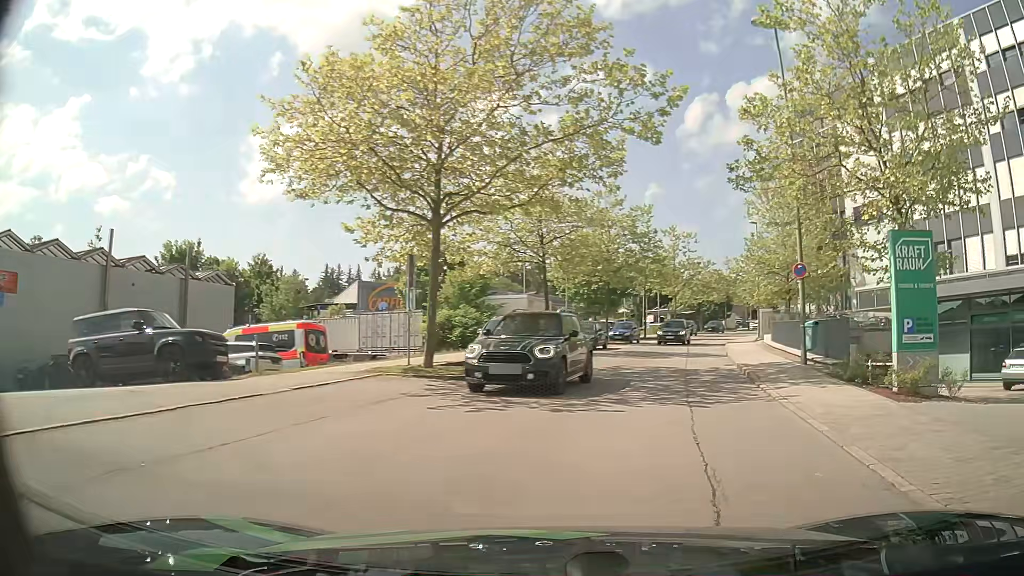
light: Day
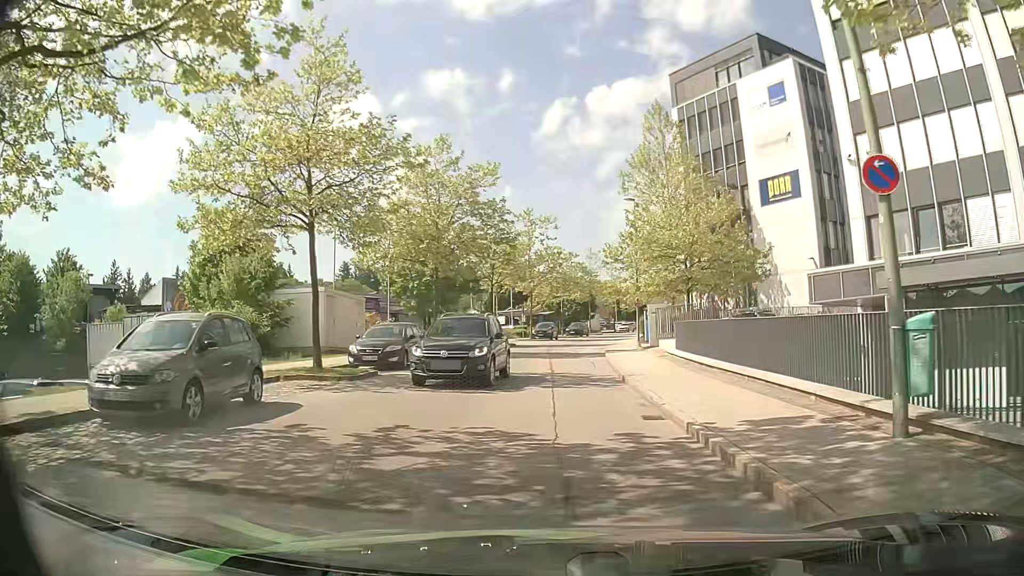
(+2.0, +12.6) m; +12°
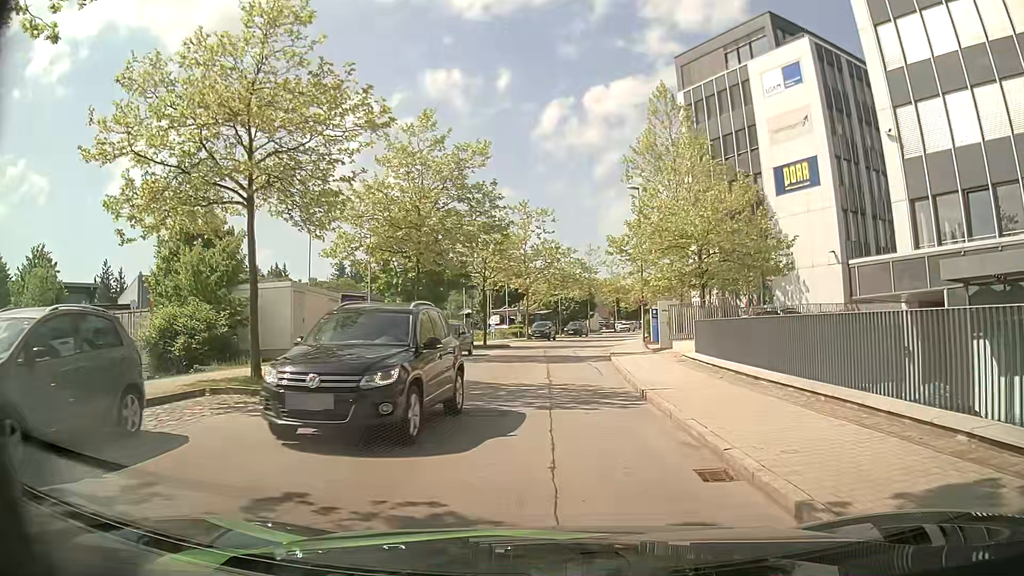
(0.0, +3.9) m; +1°
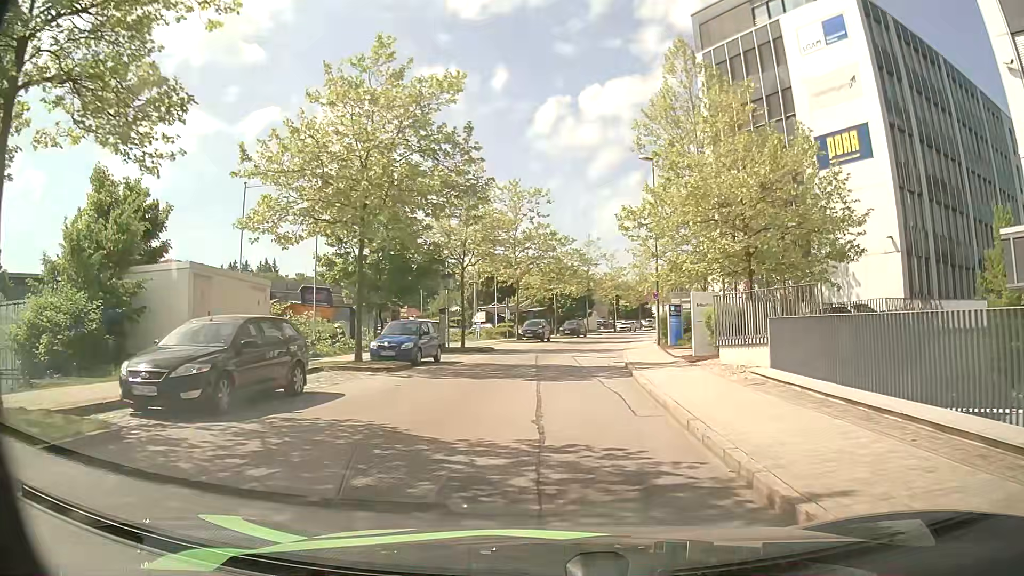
(0.0, +8.1) m; 0°
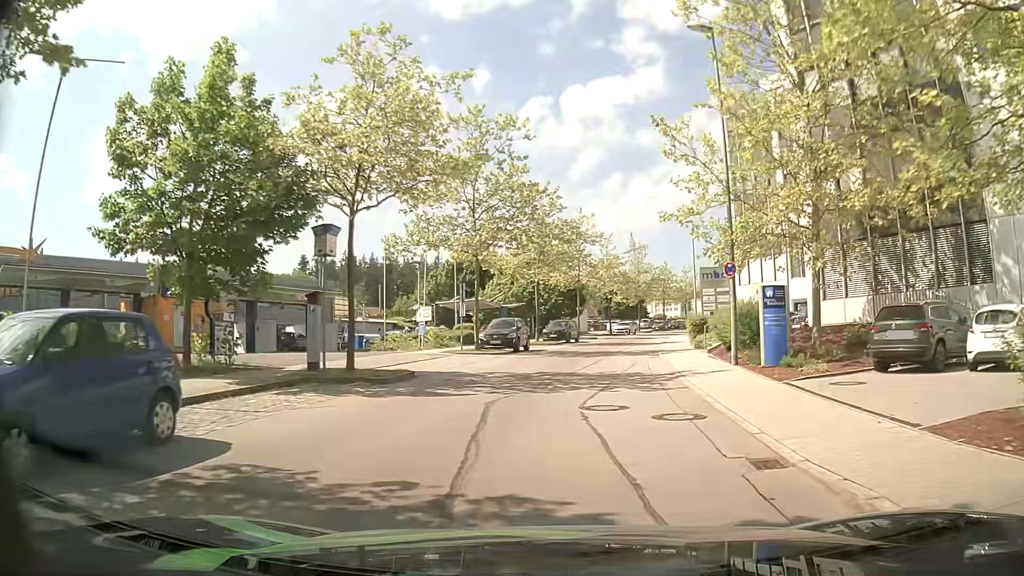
(+0.2, +17.6) m; +2°
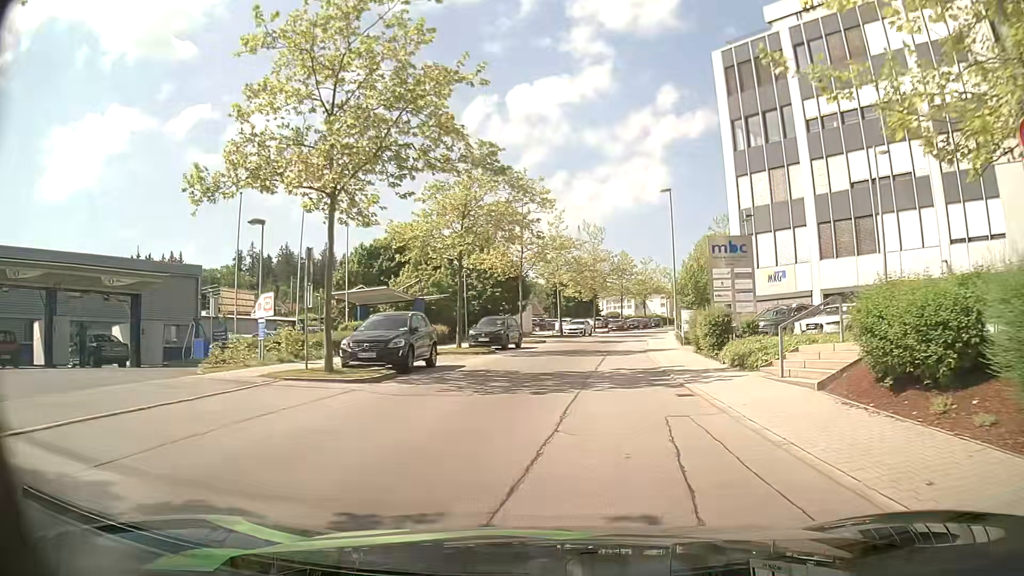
(+0.5, +14.5) m; +4°
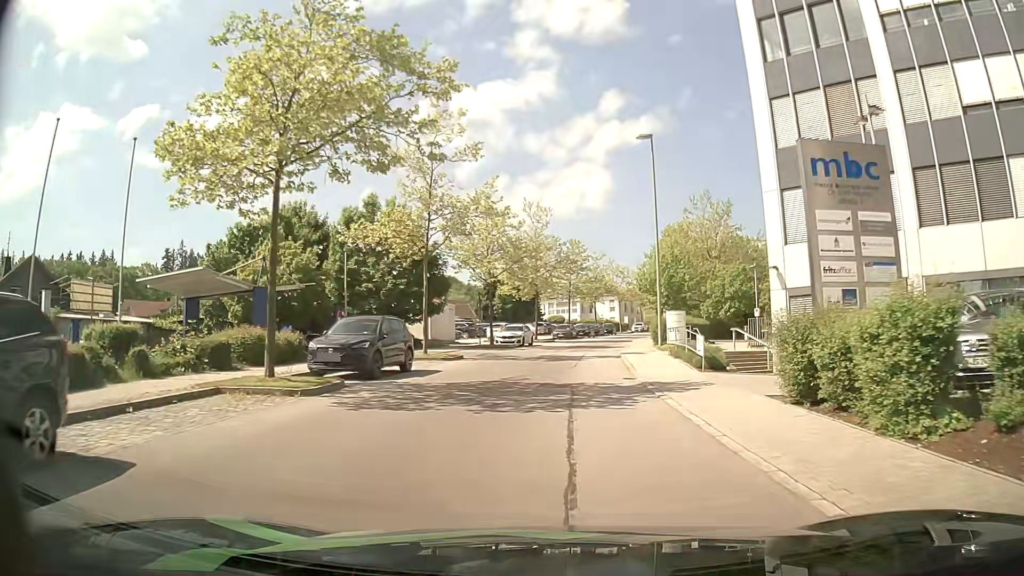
(+0.7, +15.3) m; +5°
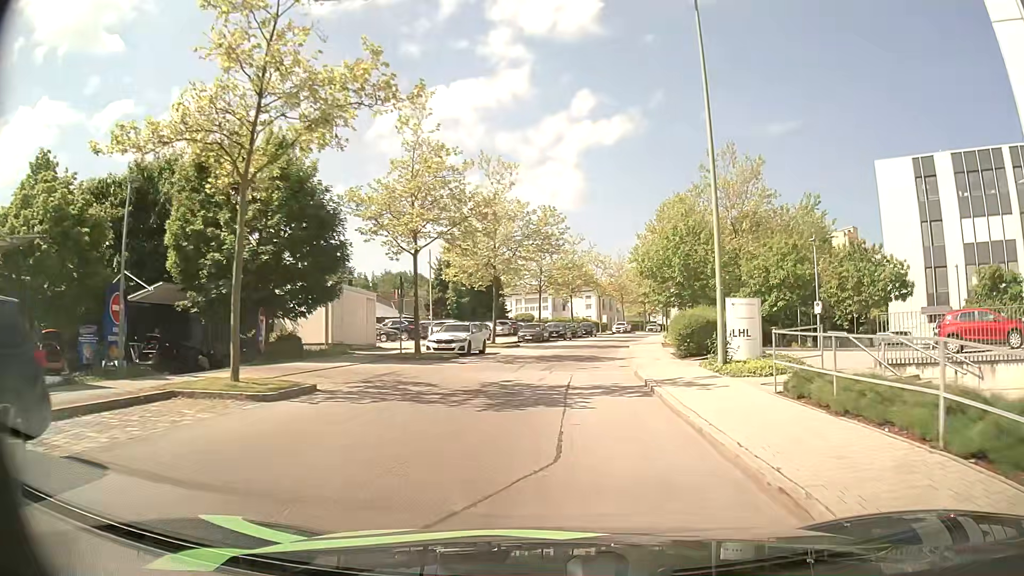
(+0.6, +15.4) m; +3°
(0, +10) (+1, +20) (+2, +30) (+3, +40) (+5, +50) (+7, +59) (+10, +69) (+13, +79) (+16, +88) (+19, +98) m
